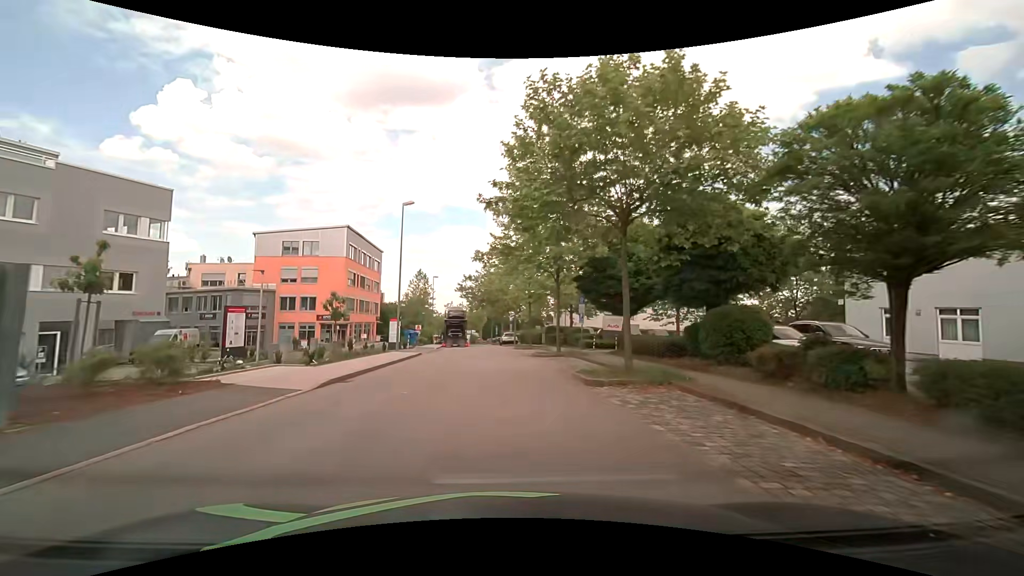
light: Day
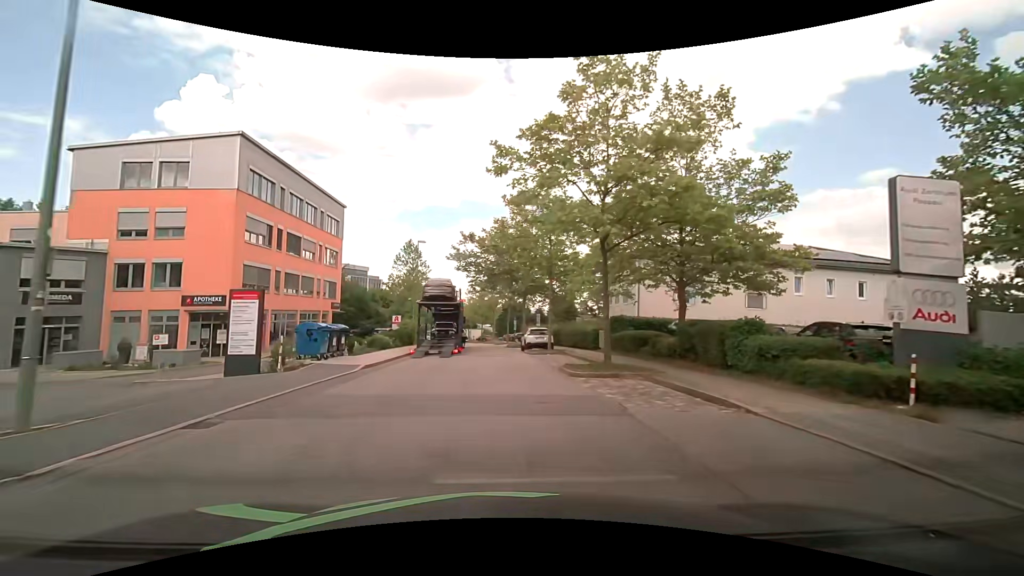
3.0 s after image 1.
(-0.1, +26.5) m; -1°
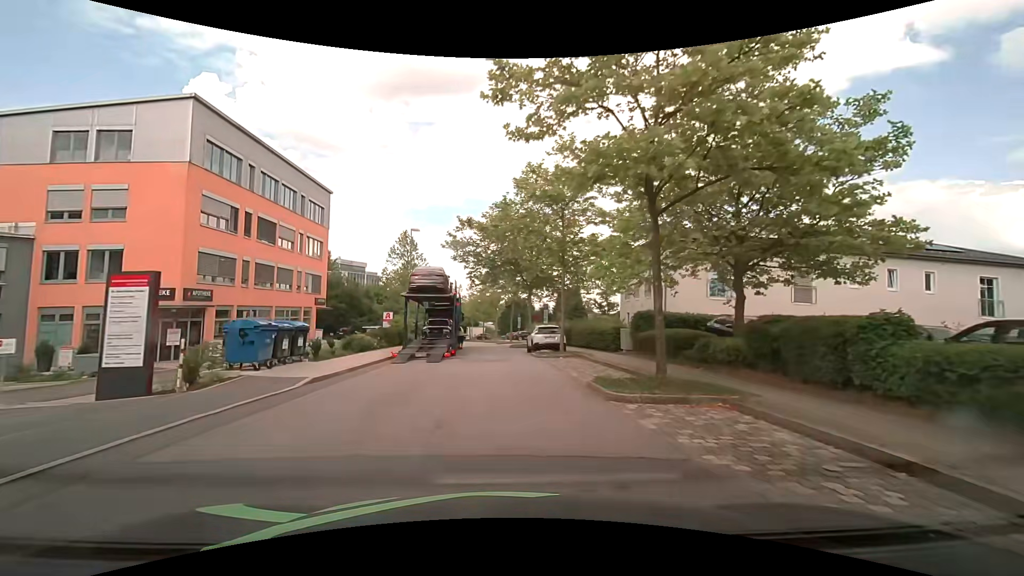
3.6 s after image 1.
(0.0, +5.0) m; 0°
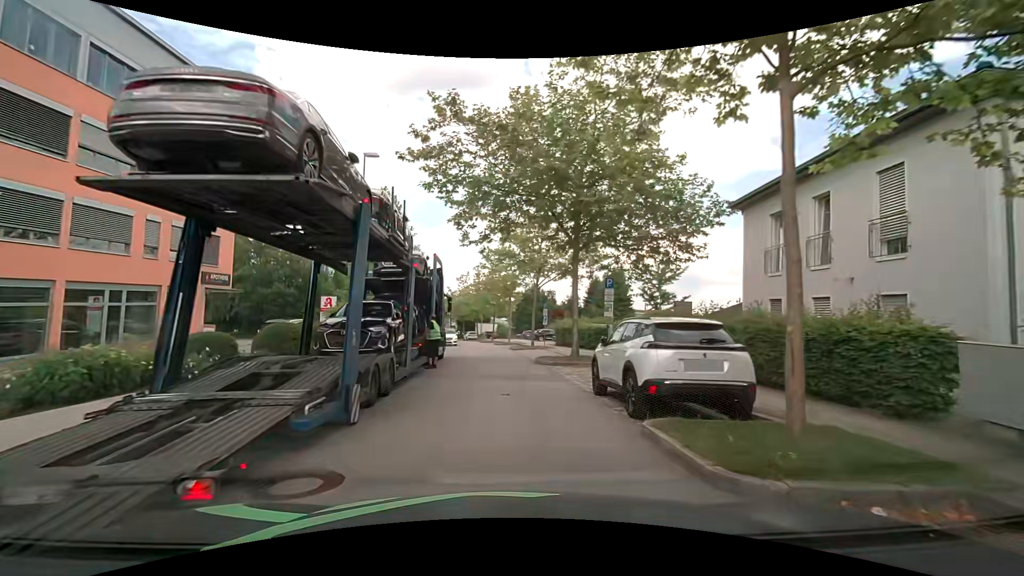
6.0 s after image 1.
(-0.4, +18.6) m; -3°
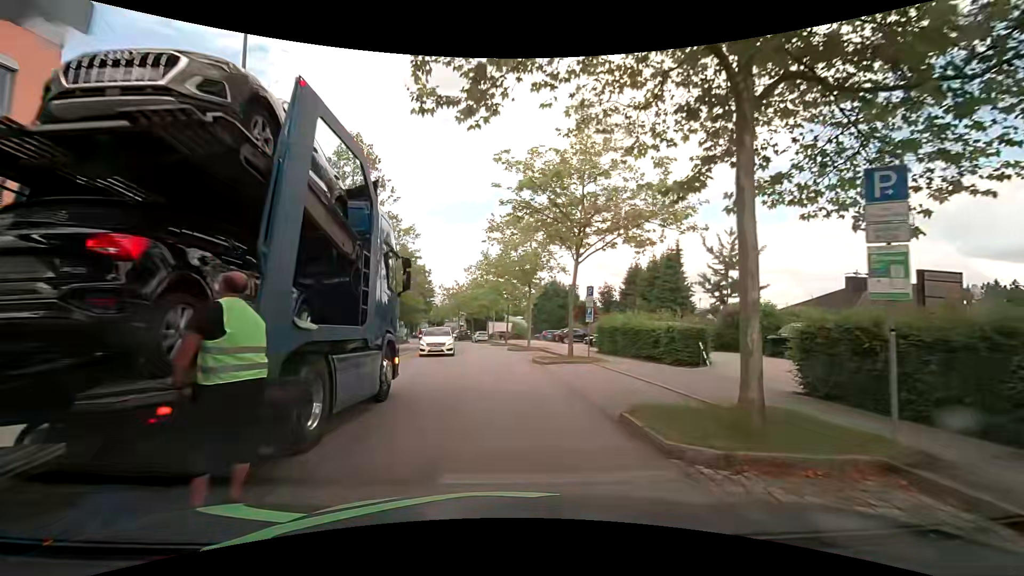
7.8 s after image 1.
(0.0, +13.0) m; -1°
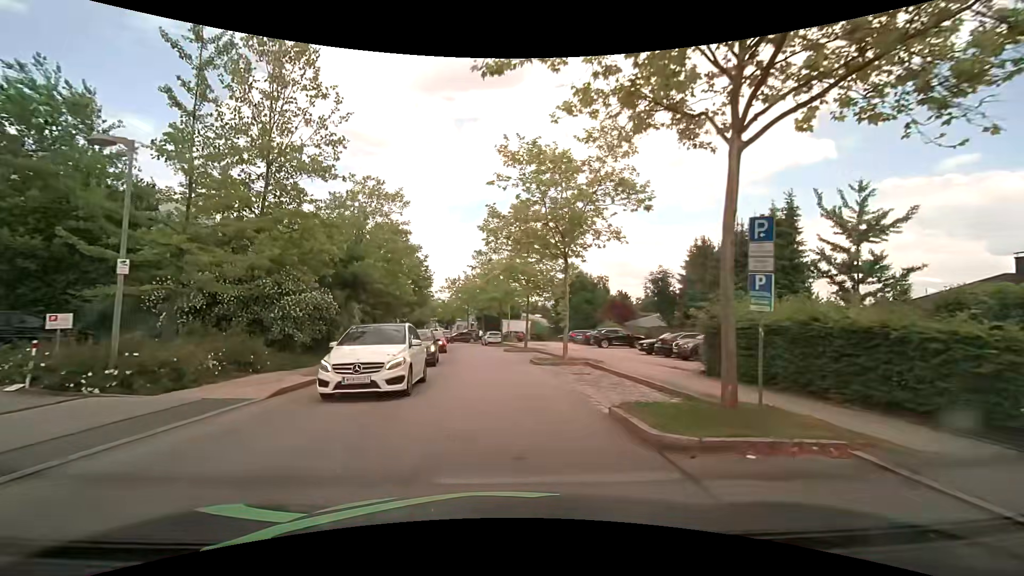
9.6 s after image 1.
(-0.1, +13.4) m; -2°
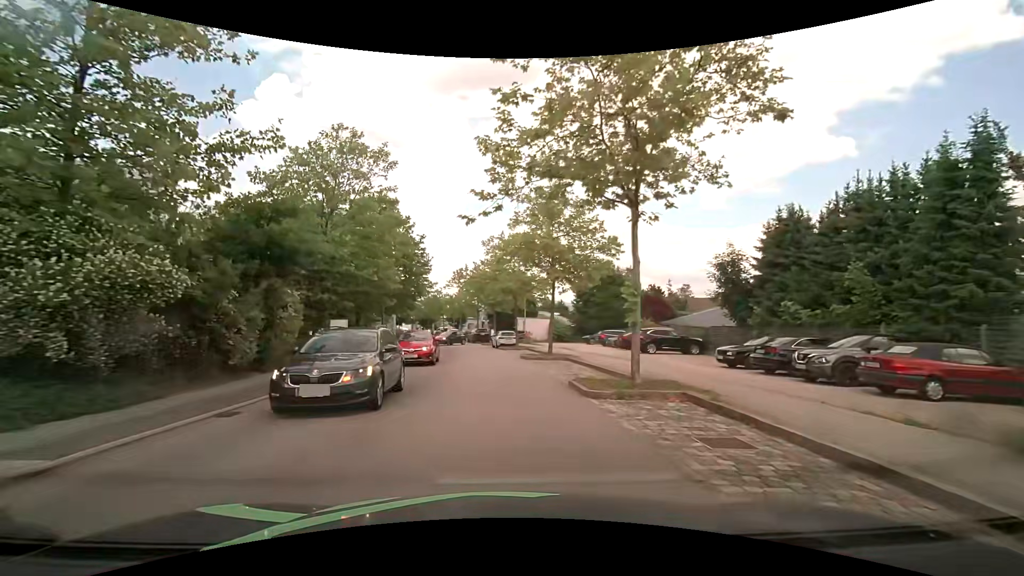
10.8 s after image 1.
(-0.1, +9.4) m; -1°
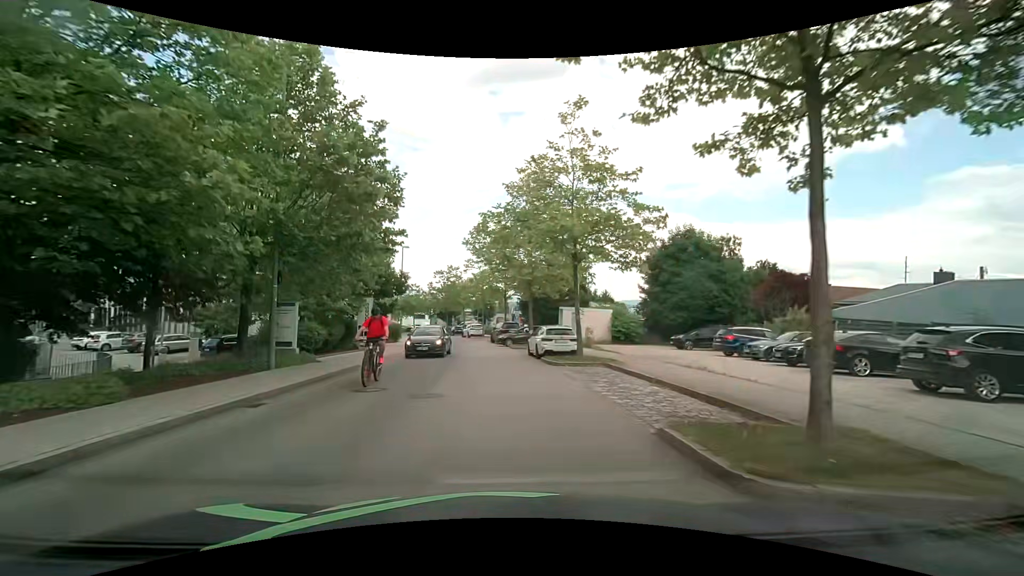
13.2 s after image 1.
(-0.7, +19.9) m; -4°
